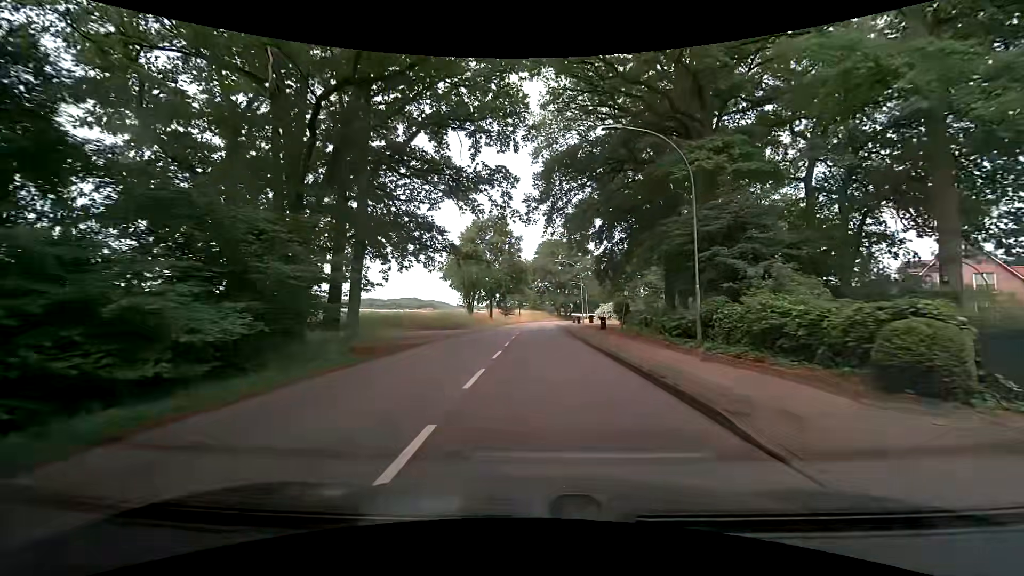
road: secondary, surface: asphalt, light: Day
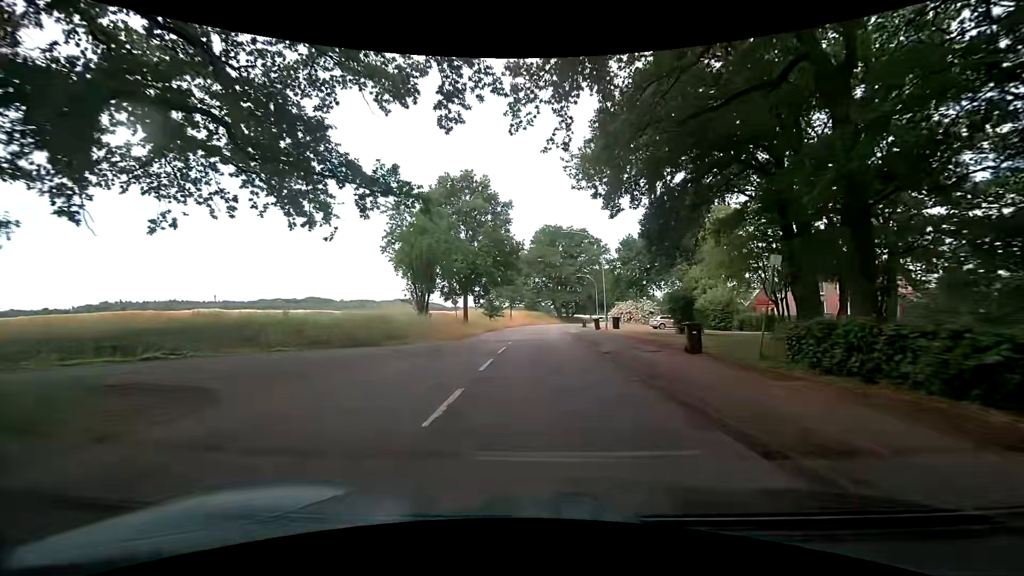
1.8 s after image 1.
(0.0, +21.0) m; -1°
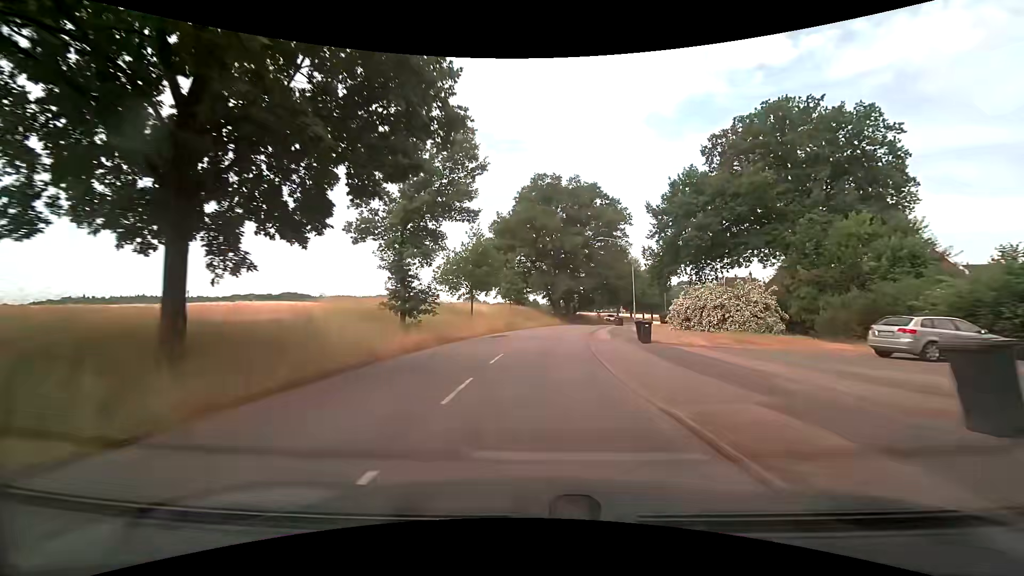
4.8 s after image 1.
(+1.0, +35.1) m; +3°
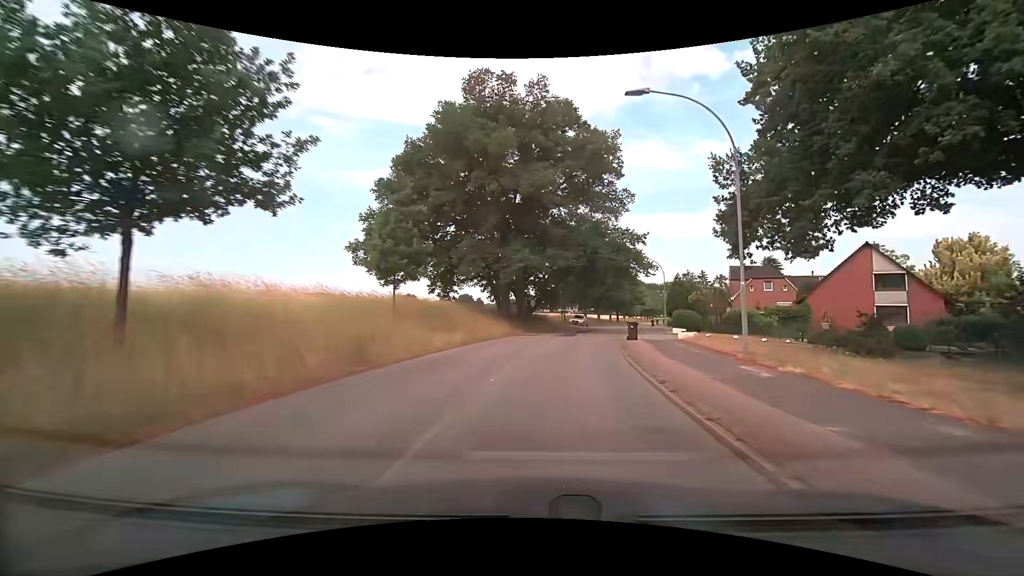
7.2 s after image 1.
(+0.8, +28.4) m; +5°
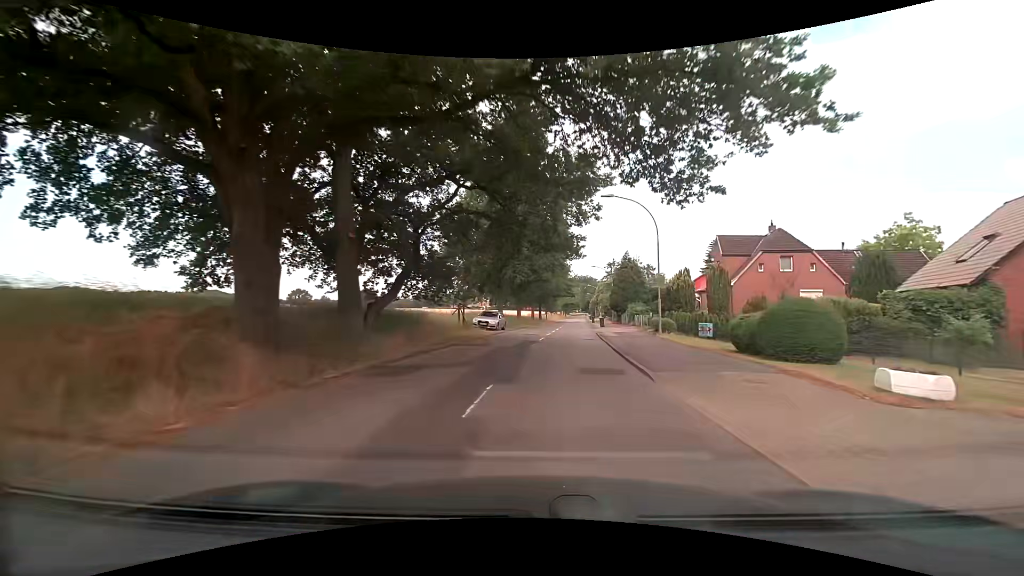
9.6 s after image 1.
(+2.5, +28.0) m; +10°
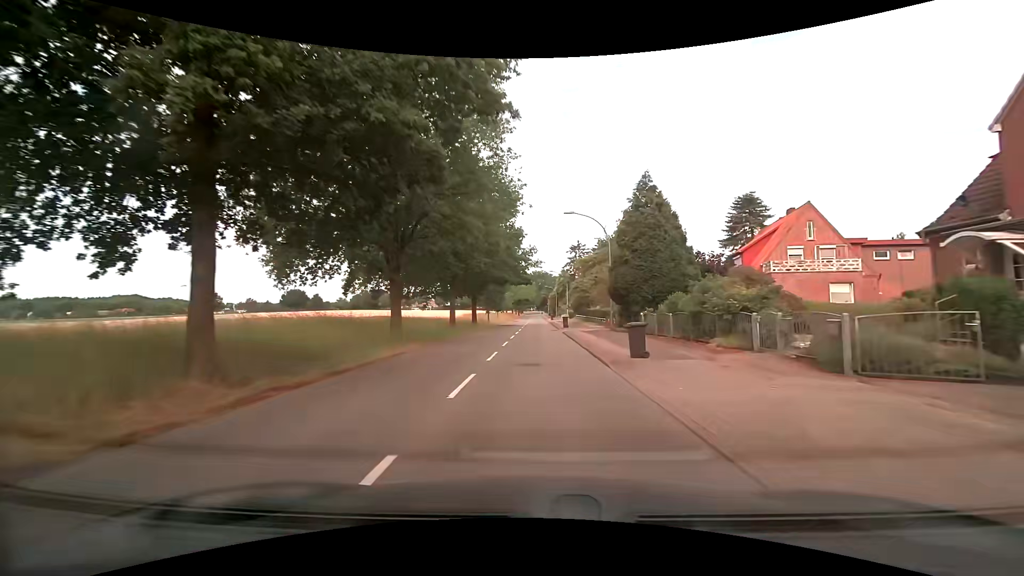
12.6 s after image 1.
(+2.7, +35.4) m; +5°
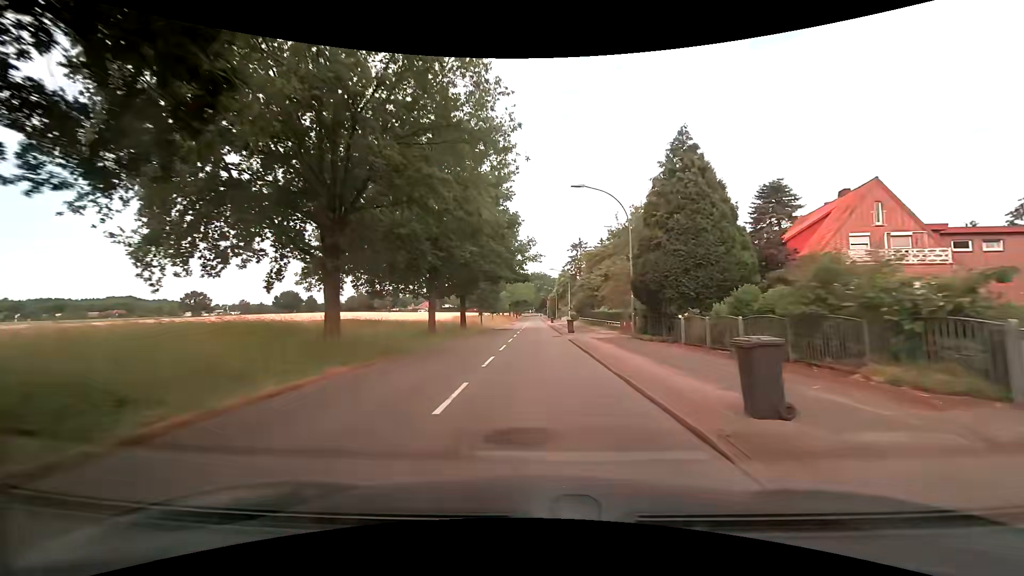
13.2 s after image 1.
(0.0, +7.3) m; 0°
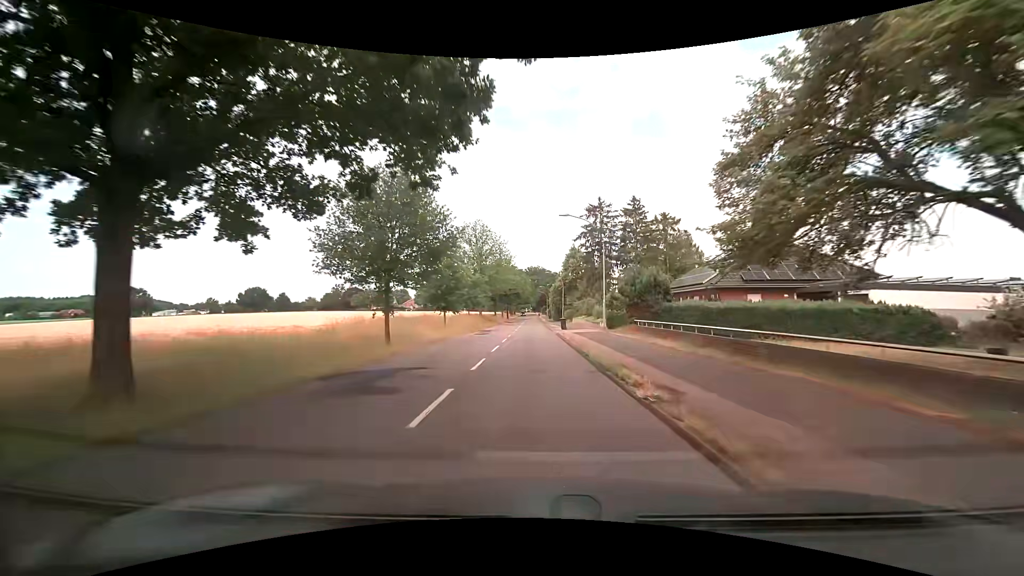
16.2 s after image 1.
(+0.5, +38.1) m; 0°
(0, +10) (0, +20) (0, +30) (+1, +40) (+1, +50) (+1, +60) (+1, +70) (+1, +80) (+1, +90) (+2, +100) m
